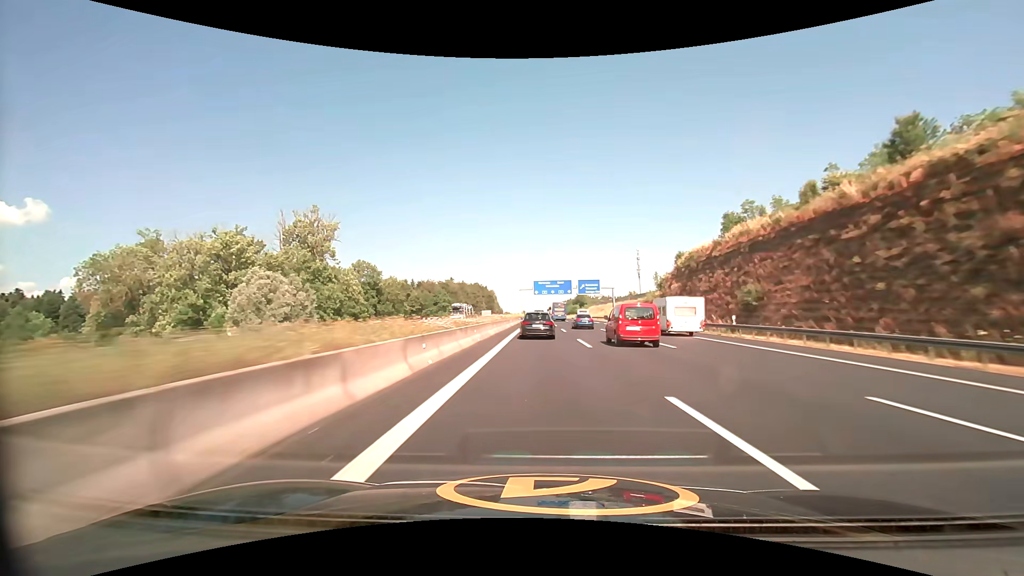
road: motorway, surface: asphalt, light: Day
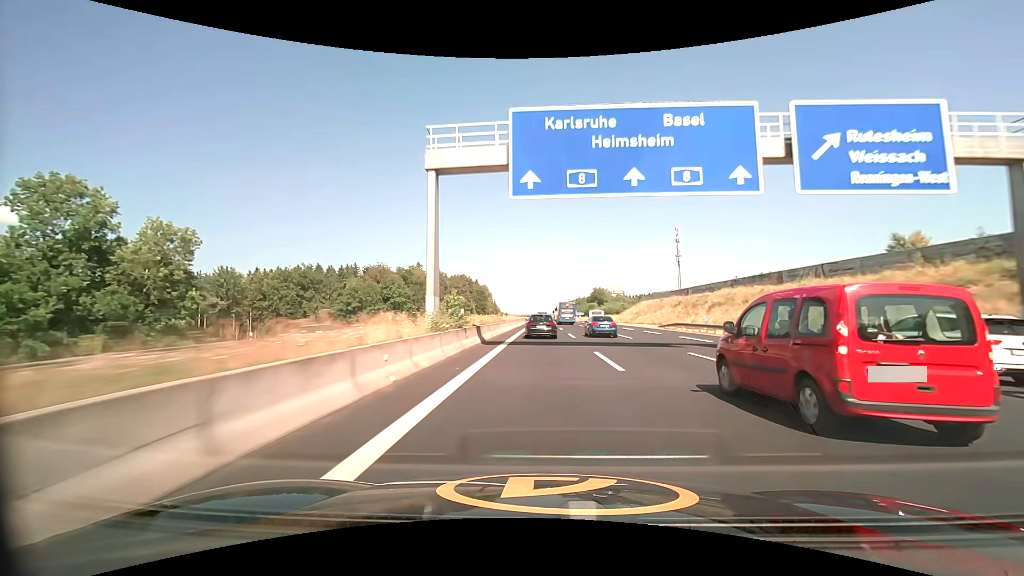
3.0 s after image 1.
(-0.6, +97.8) m; 0°
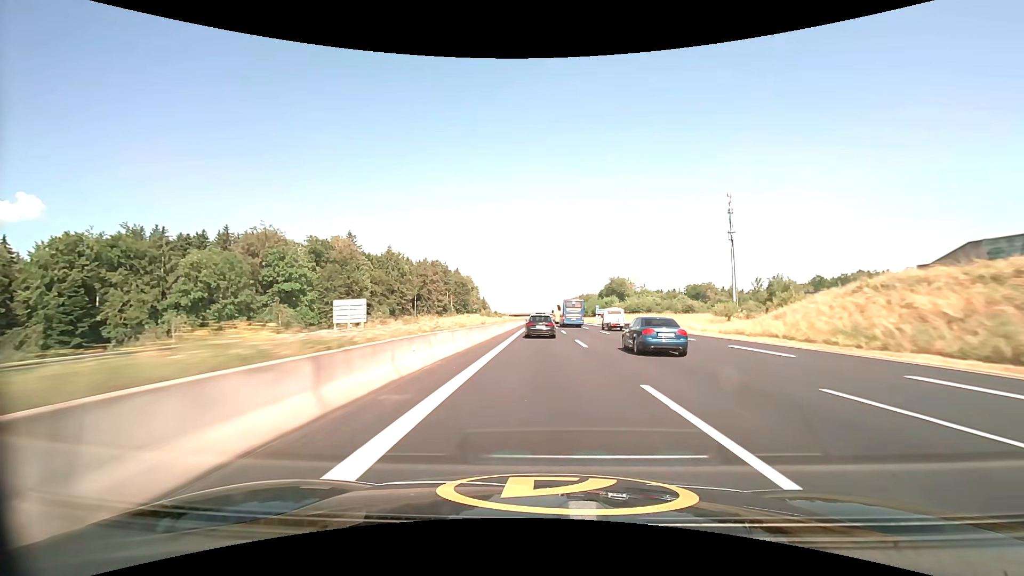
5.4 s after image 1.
(-0.1, +81.0) m; 0°
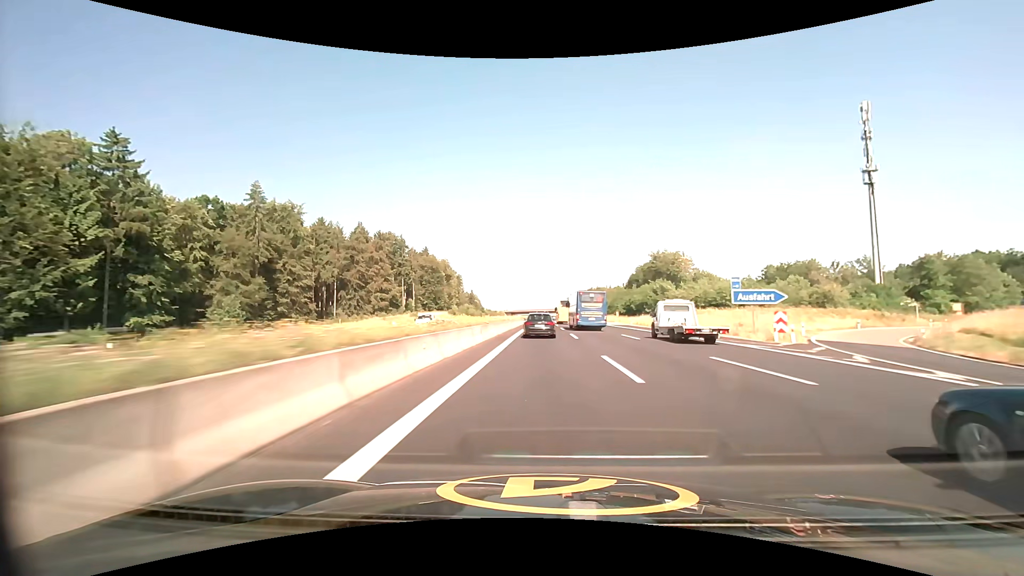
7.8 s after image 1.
(-0.1, +83.5) m; 0°
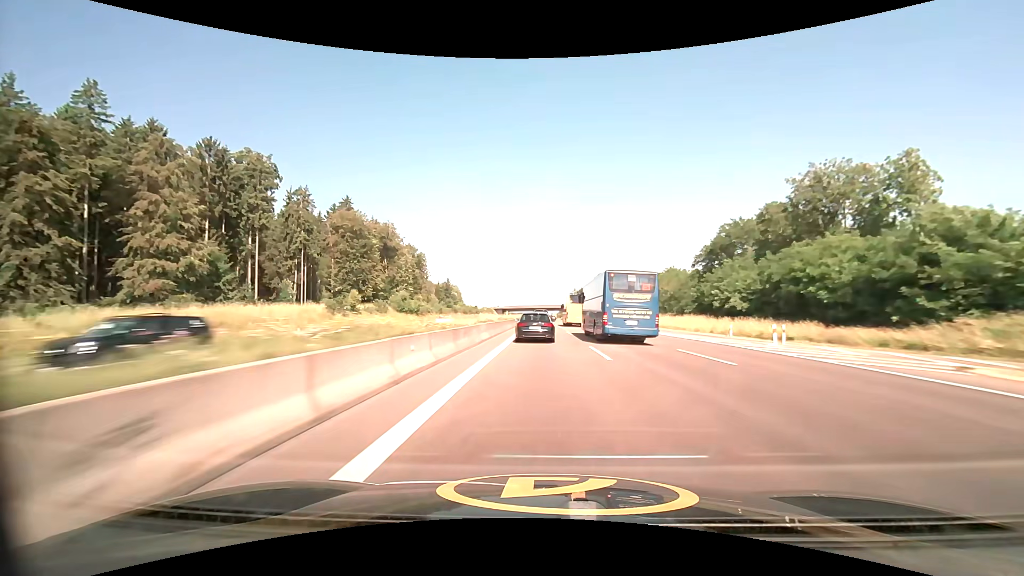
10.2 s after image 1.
(+0.1, +85.4) m; 0°
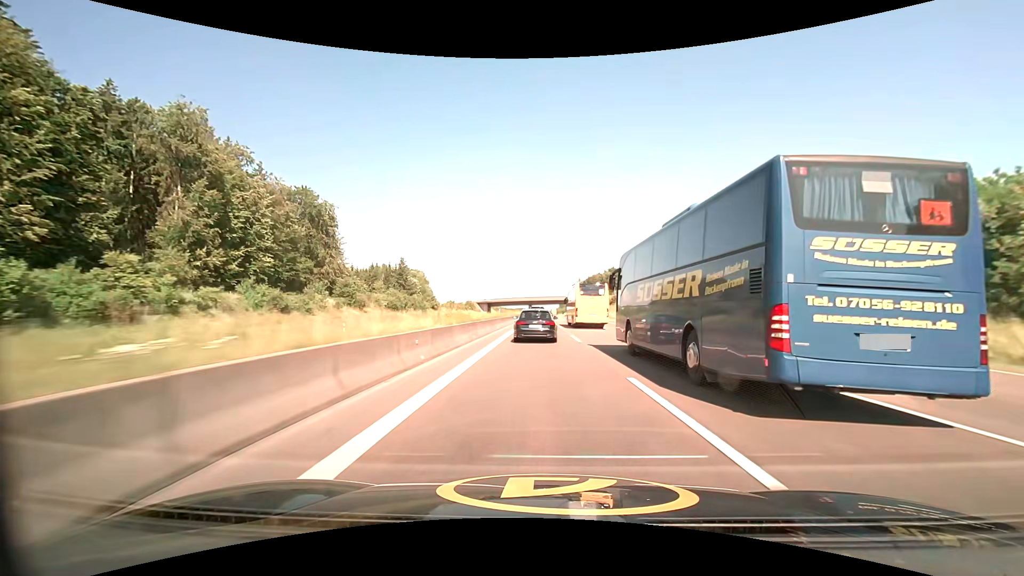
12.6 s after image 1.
(+0.1, +82.2) m; 0°
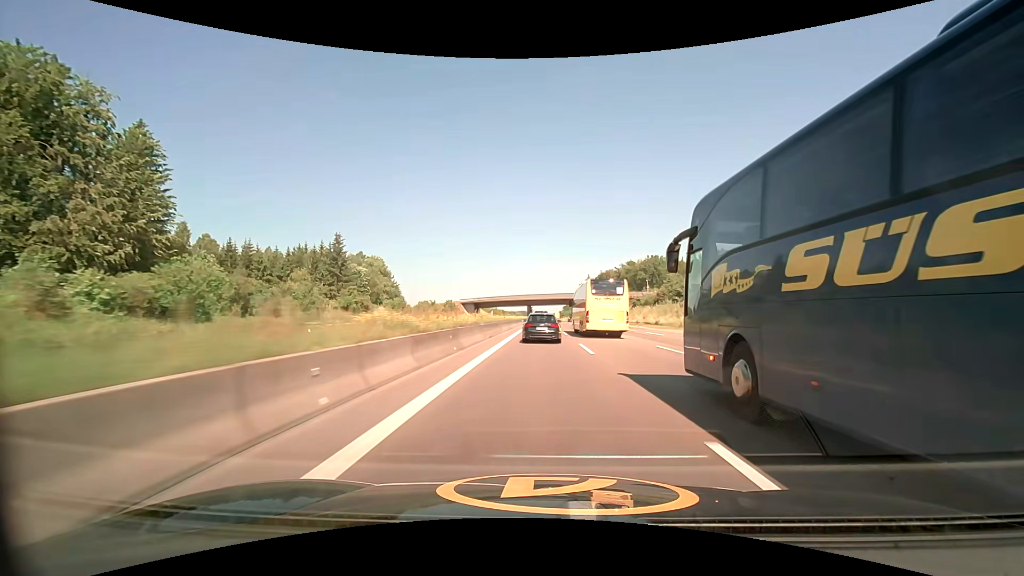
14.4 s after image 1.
(-0.4, +58.4) m; 0°
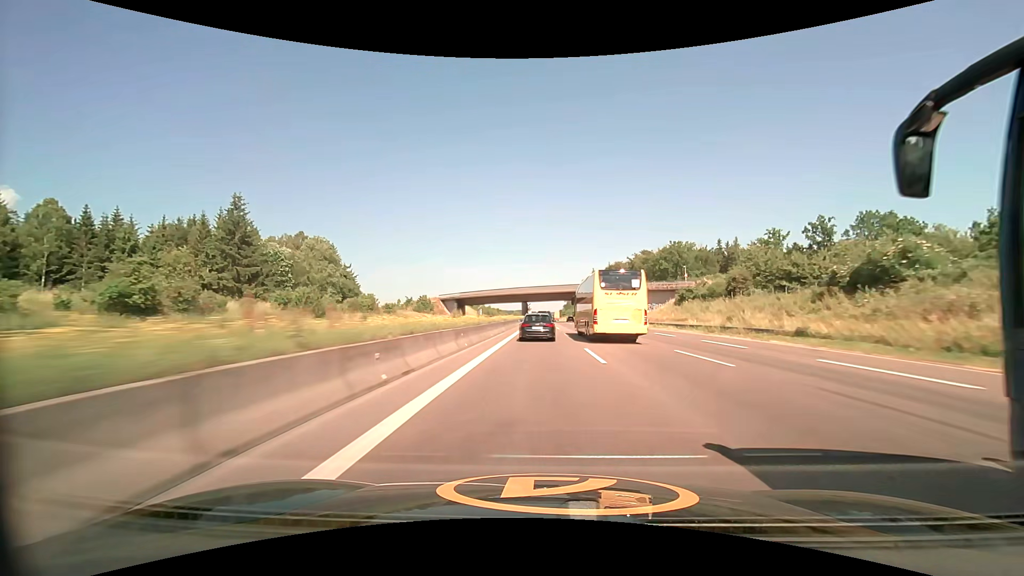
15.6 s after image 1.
(0.0, +39.5) m; 0°
(0, +10) (0, +20) (0, +30) (0, +40) (0, +50) (0, +60) (0, +70) (0, +80) (0, +90) (0, +100) m
